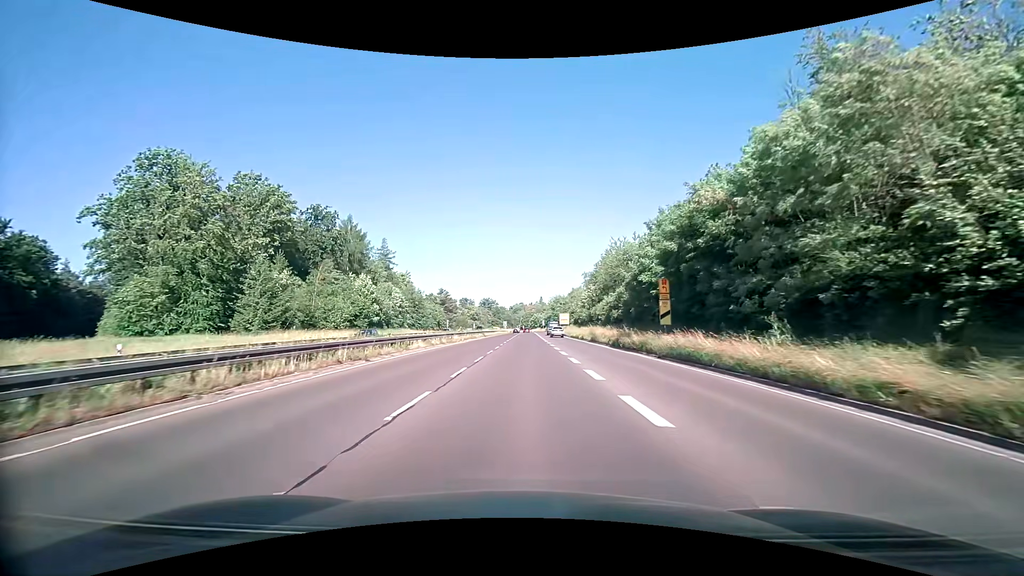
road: trunk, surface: asphalt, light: Day
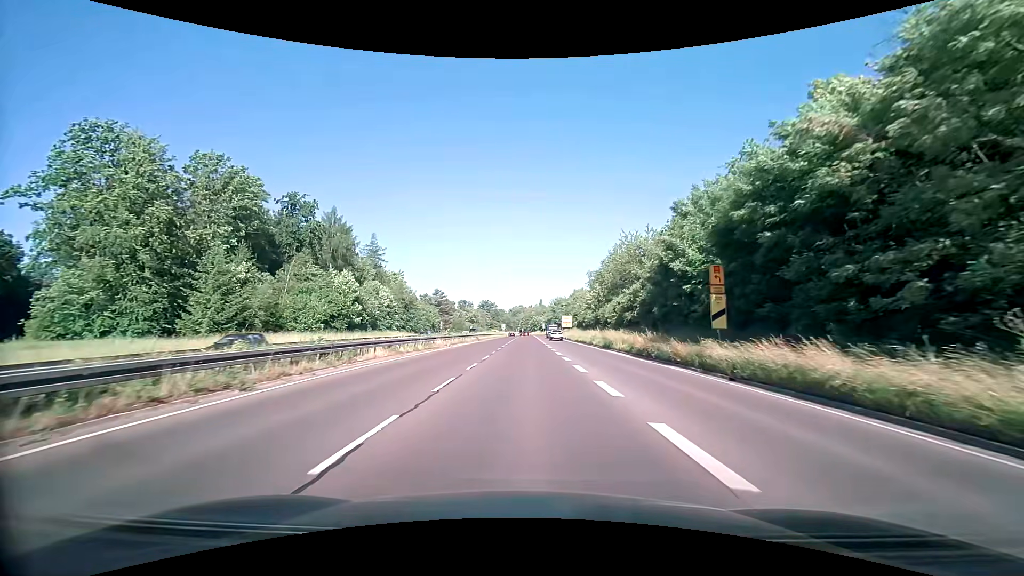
(0.0, +8.5) m; 0°
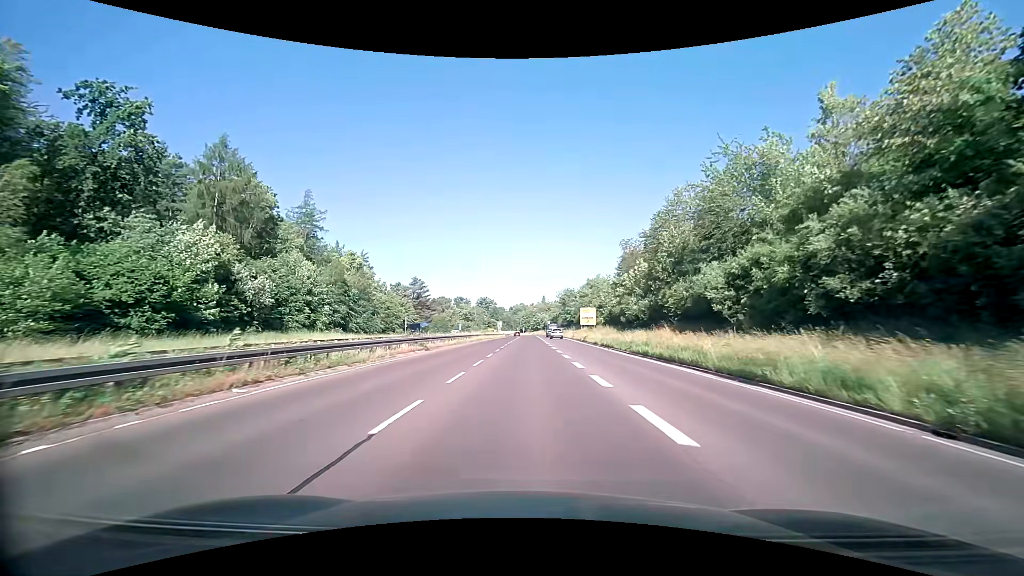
(-0.1, +34.5) m; 0°
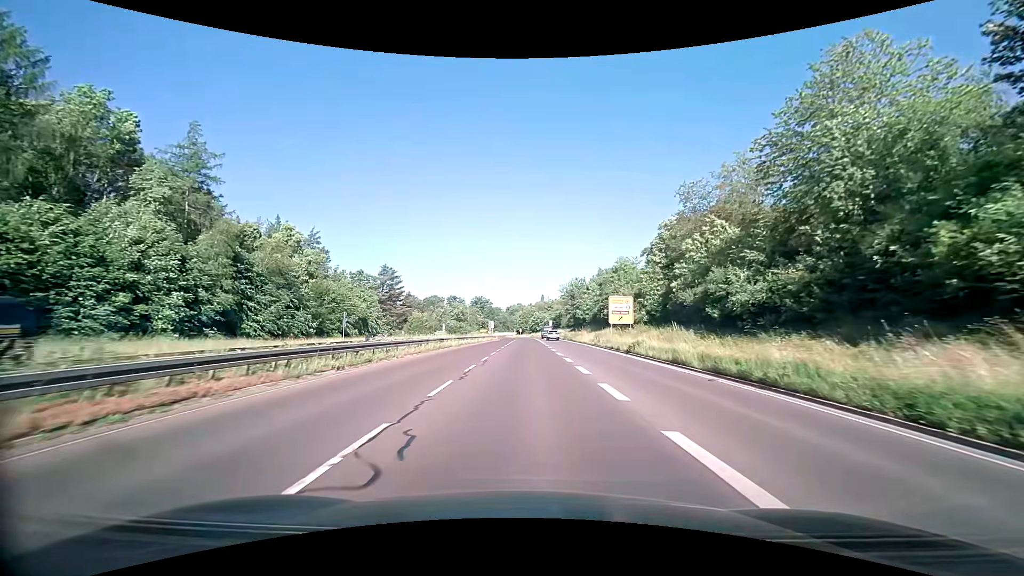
(+0.1, +26.3) m; 0°
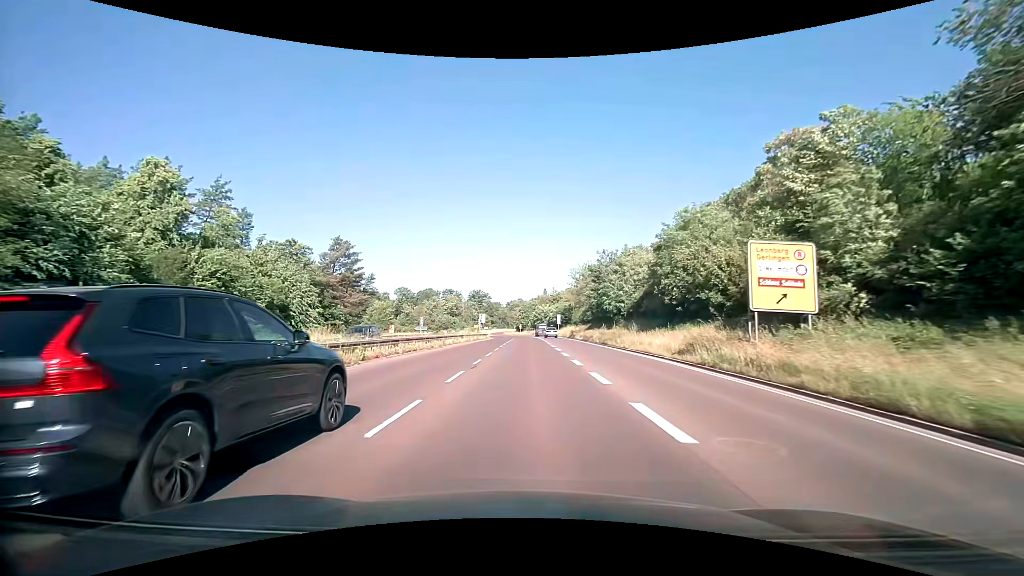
(-0.1, +28.0) m; 0°
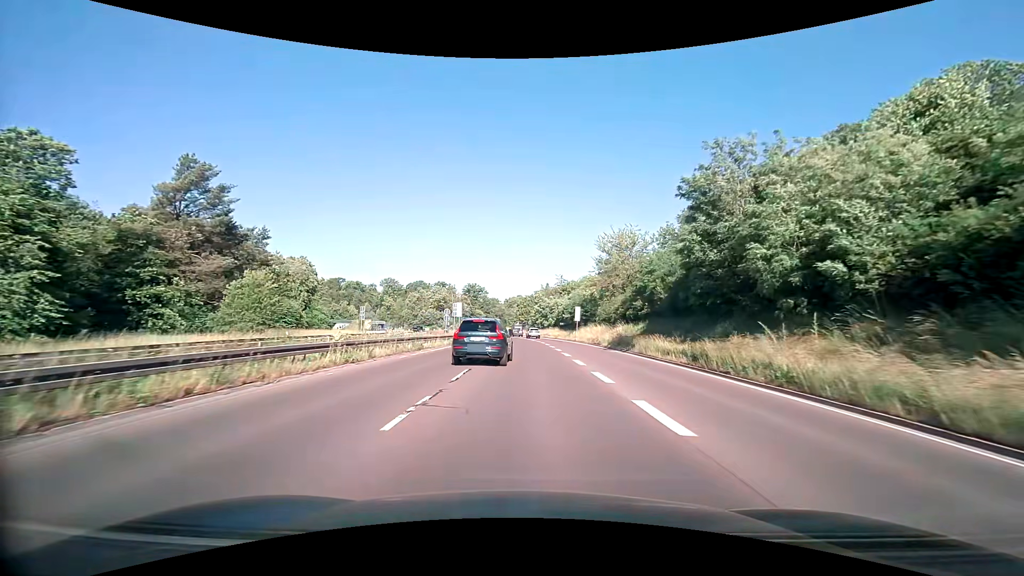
(-0.2, +35.4) m; 0°
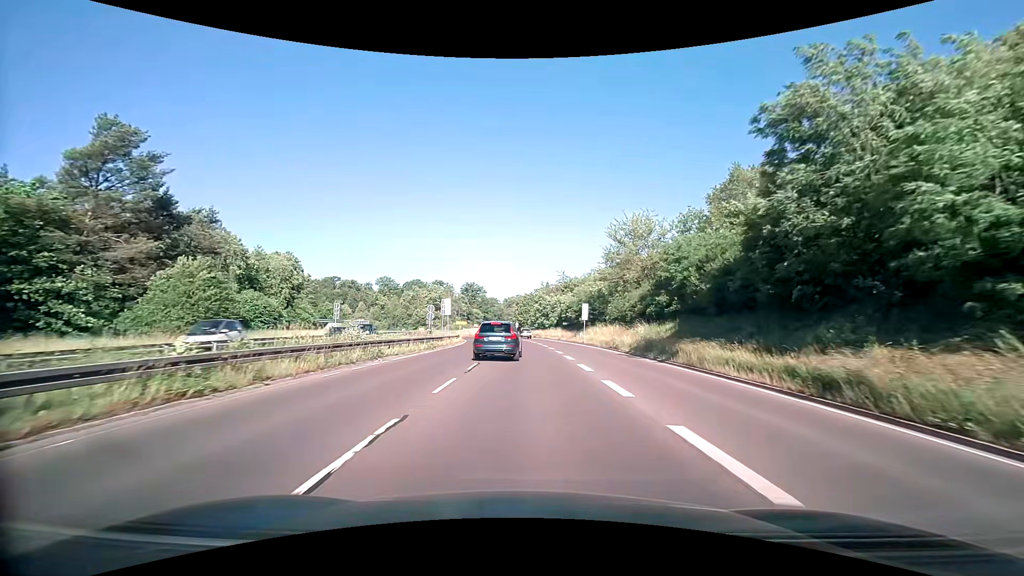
(0.0, +8.3) m; 0°
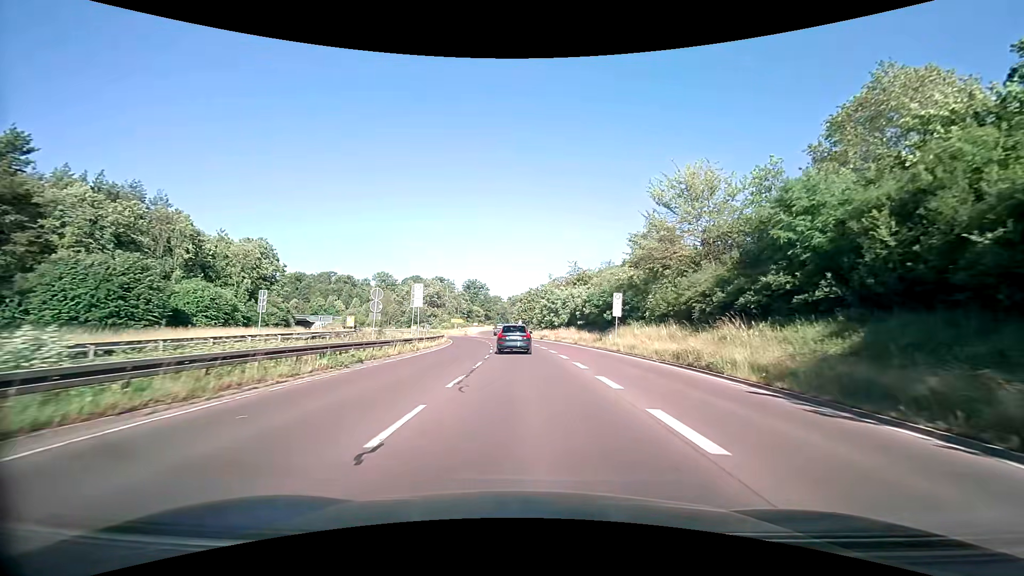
(-0.1, +16.4) m; -1°
(0, +10) (0, +20) (0, +30) (-1, +40) (-2, +50) (-3, +60) (-4, +70) (-6, +80) (-9, +89) (-12, +99) m
